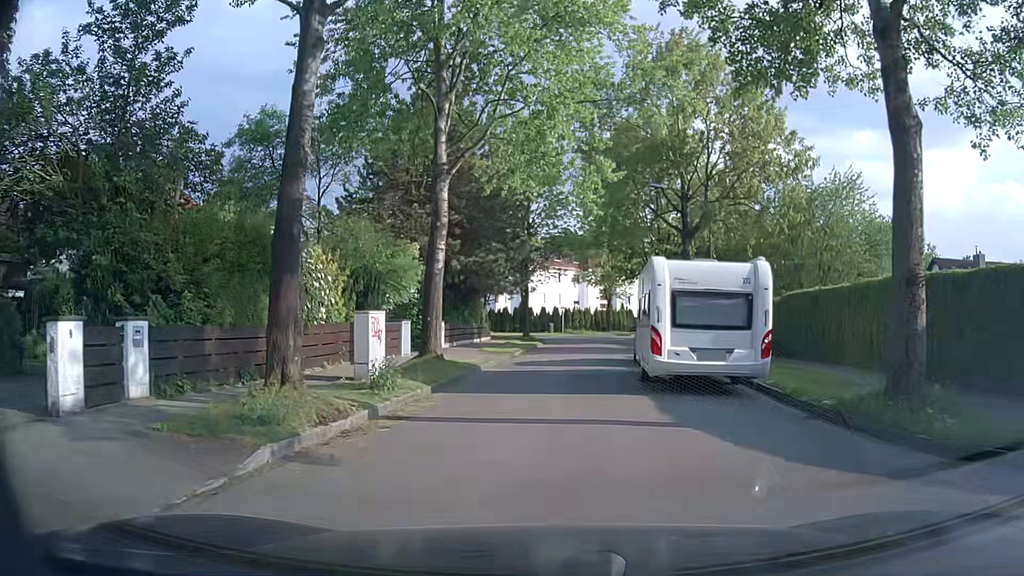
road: residential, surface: asphalt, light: Day
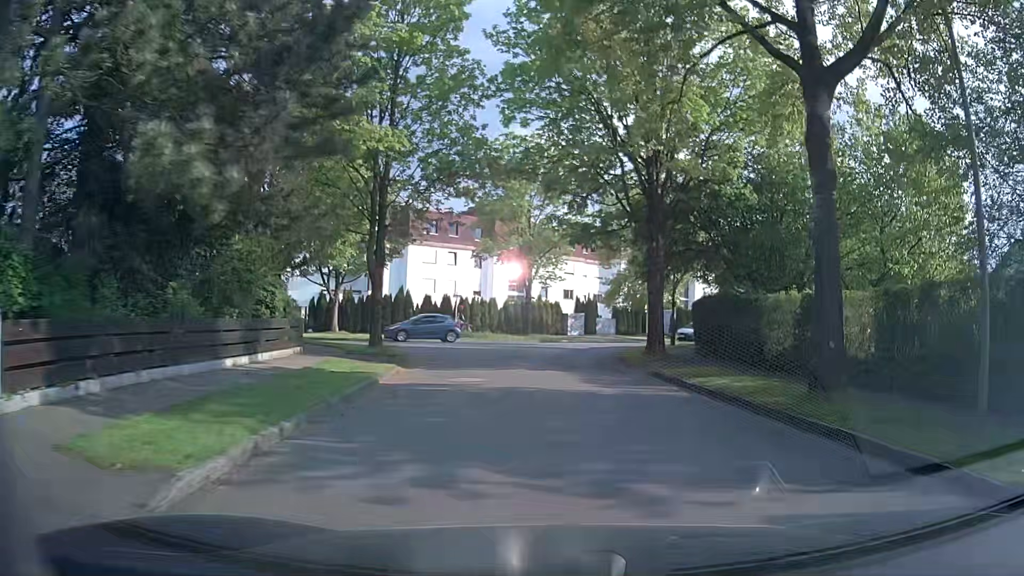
(+0.9, +22.7) m; +9°
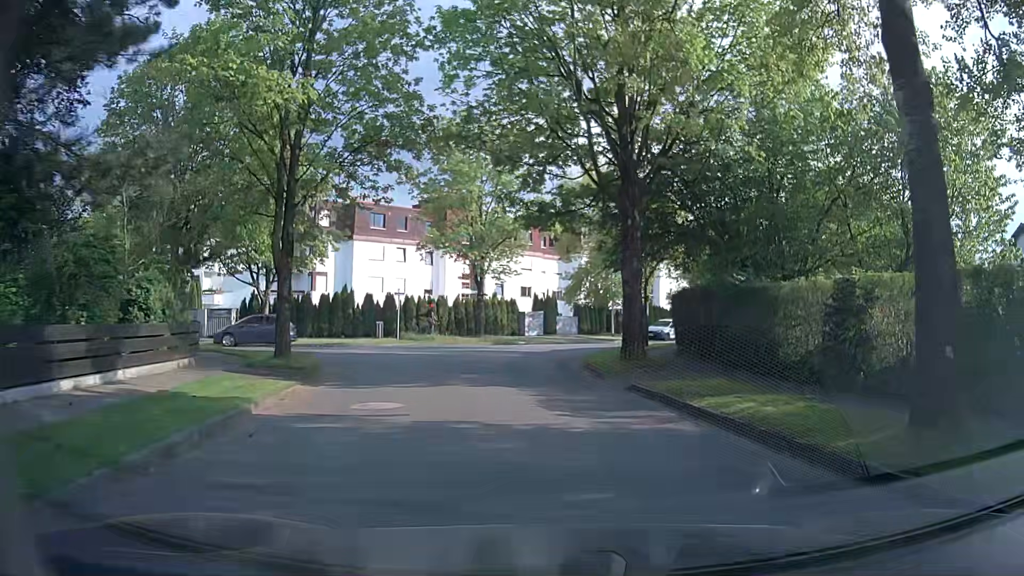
(+0.2, +4.5) m; +4°
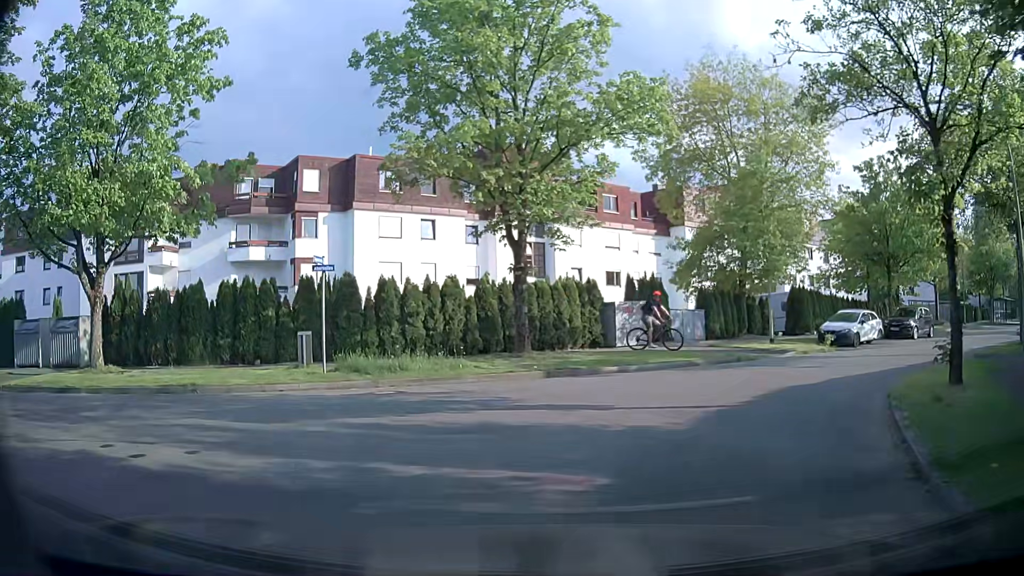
(-0.6, +19.3) m; -8°
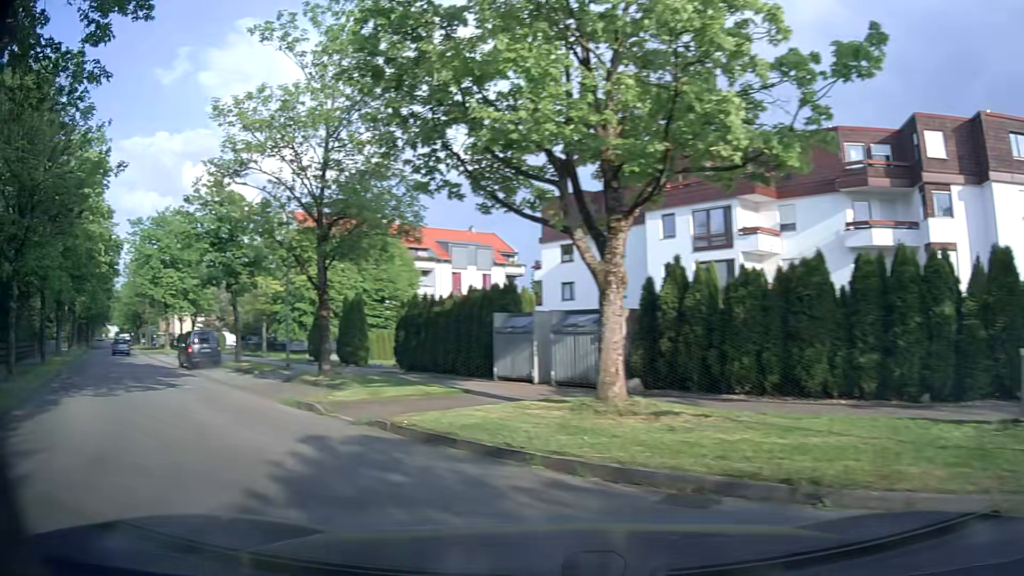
(-3.5, +8.6) m; -52°
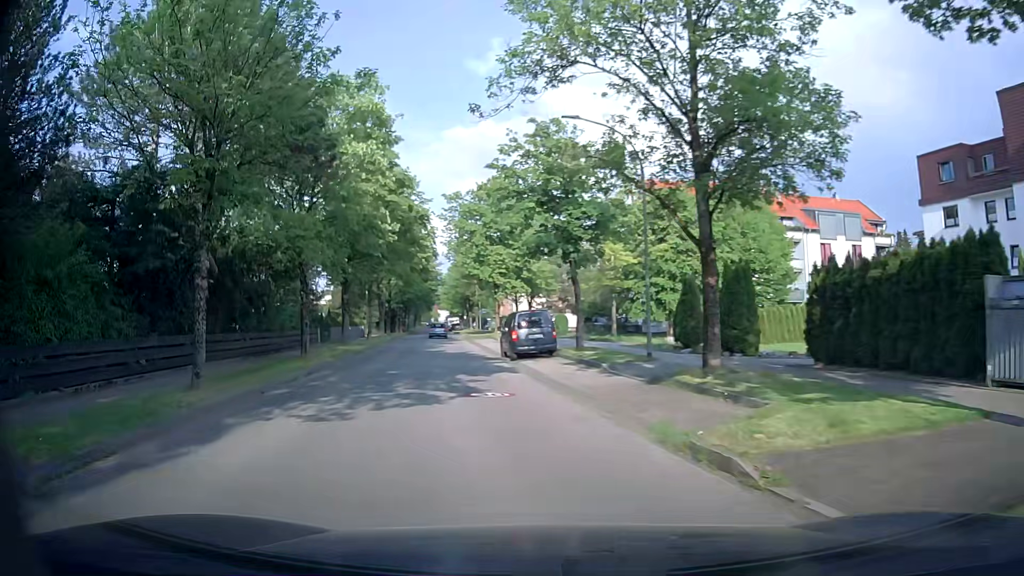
(-2.2, +6.9) m; -29°
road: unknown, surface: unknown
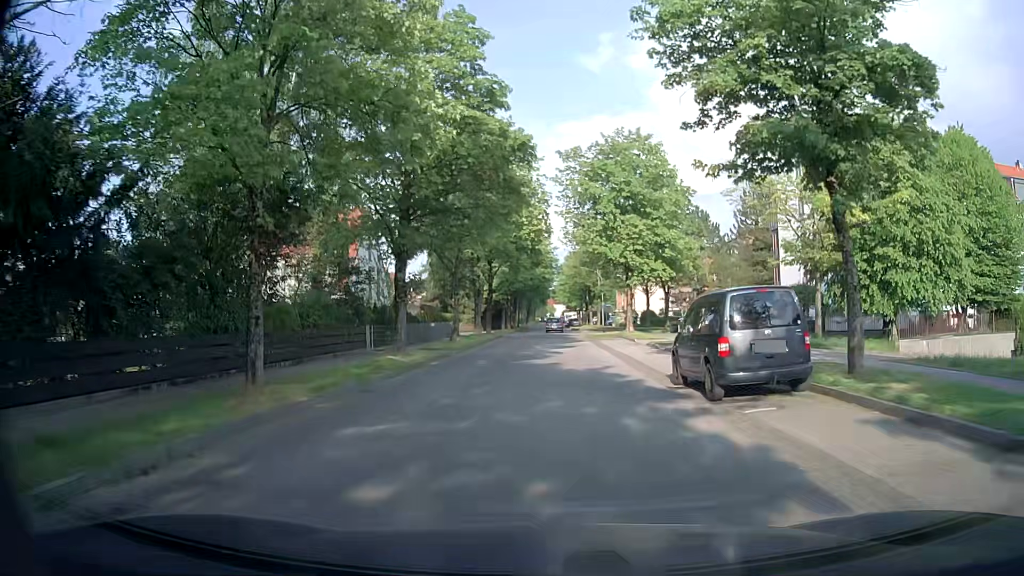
(-2.0, +14.3) m; -11°
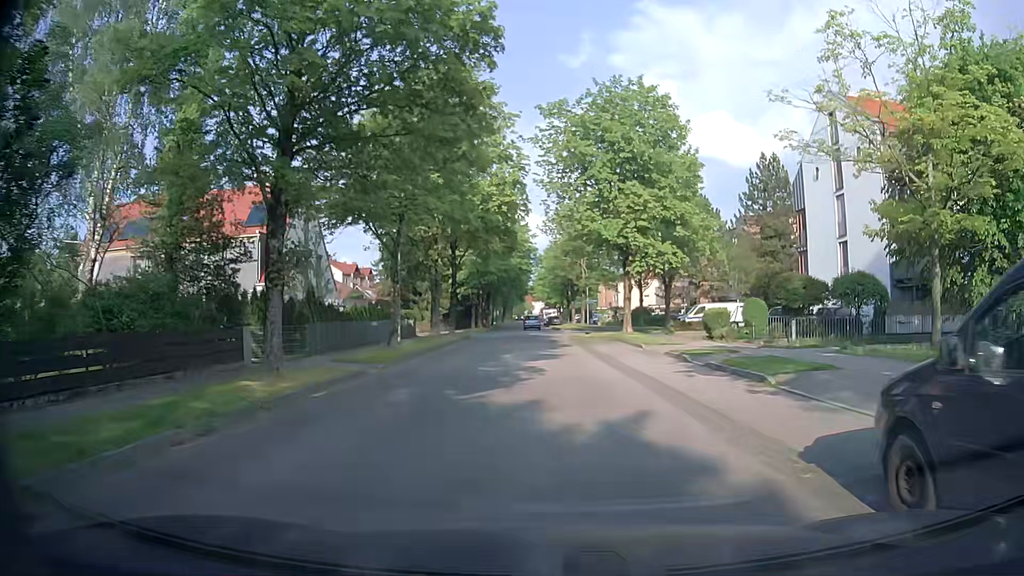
(+0.1, +9.8) m; +3°
